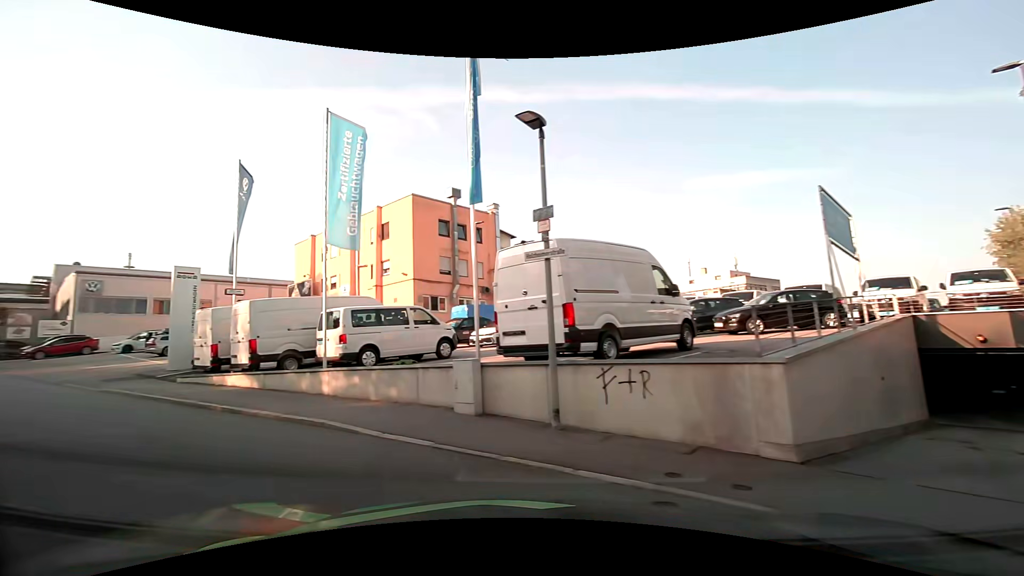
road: residential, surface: asphalt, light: Day
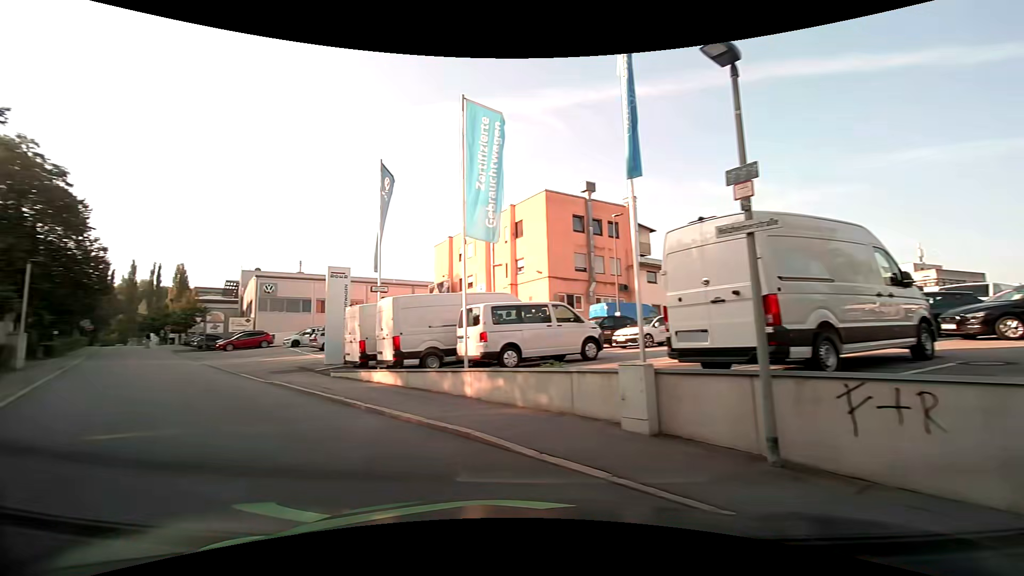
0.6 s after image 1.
(-0.2, +1.7) m; -15°
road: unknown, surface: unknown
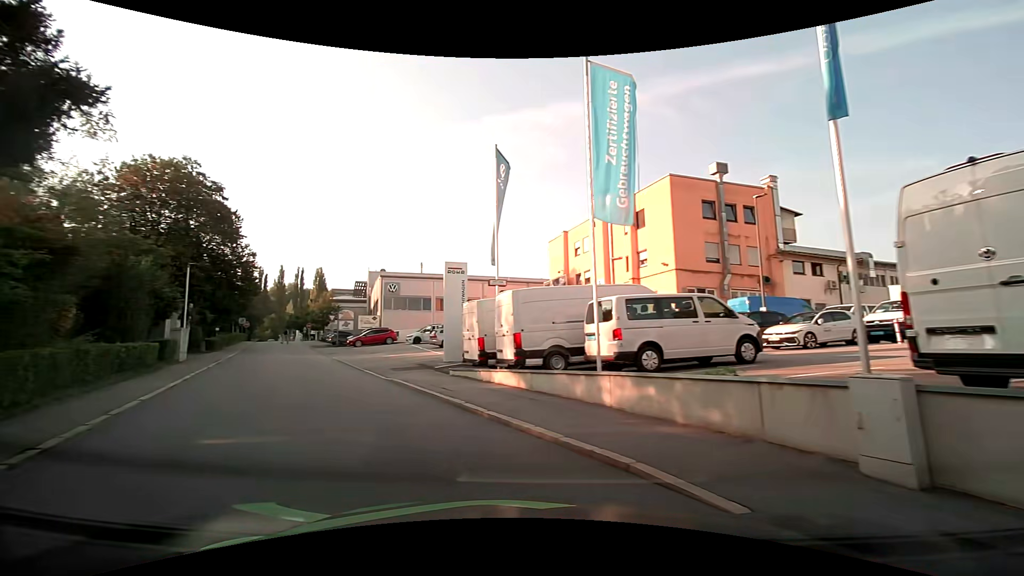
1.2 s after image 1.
(-0.2, +1.8) m; -10°
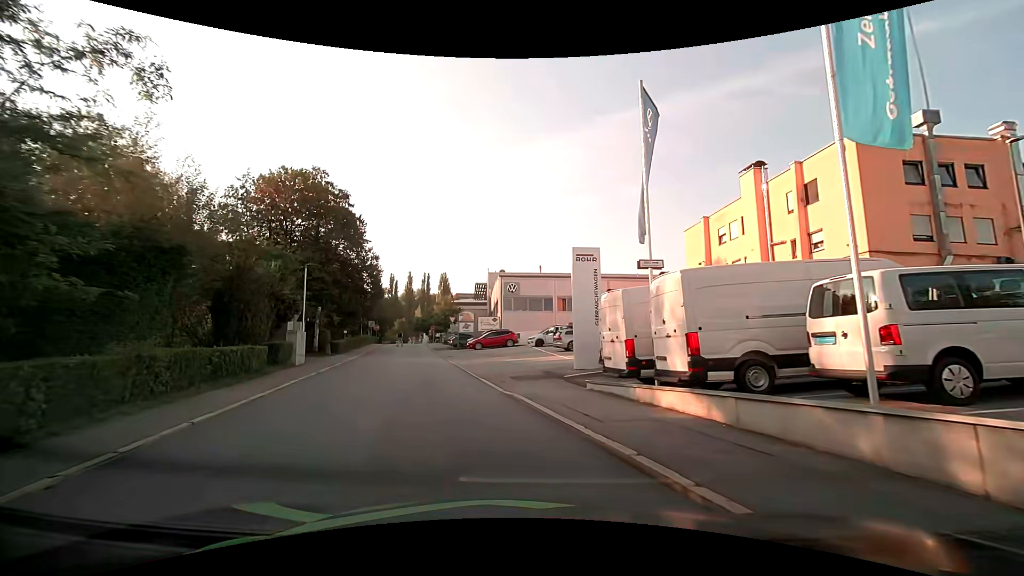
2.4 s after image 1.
(-0.6, +4.3) m; -13°
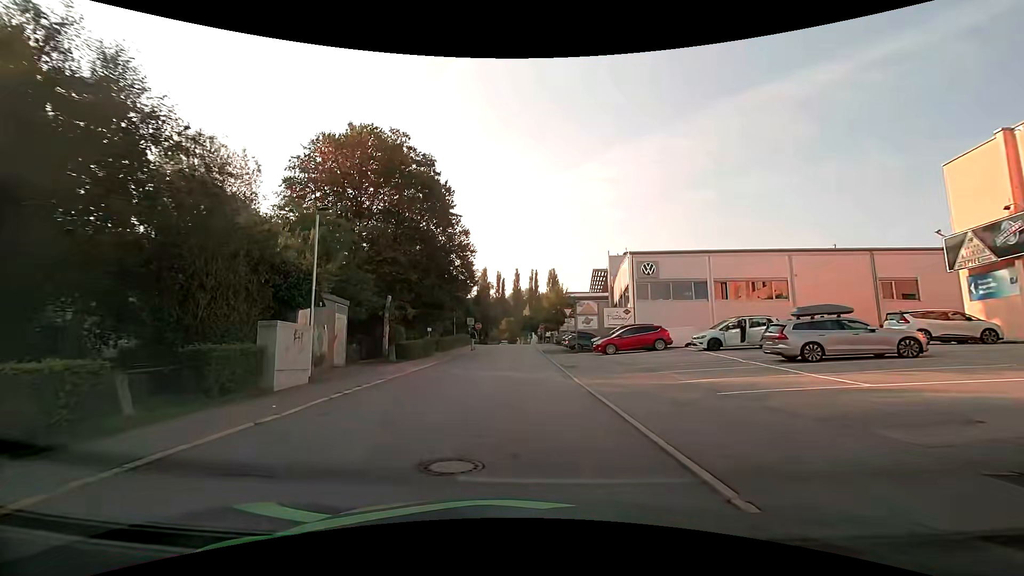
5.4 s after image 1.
(-2.4, +13.6) m; -13°
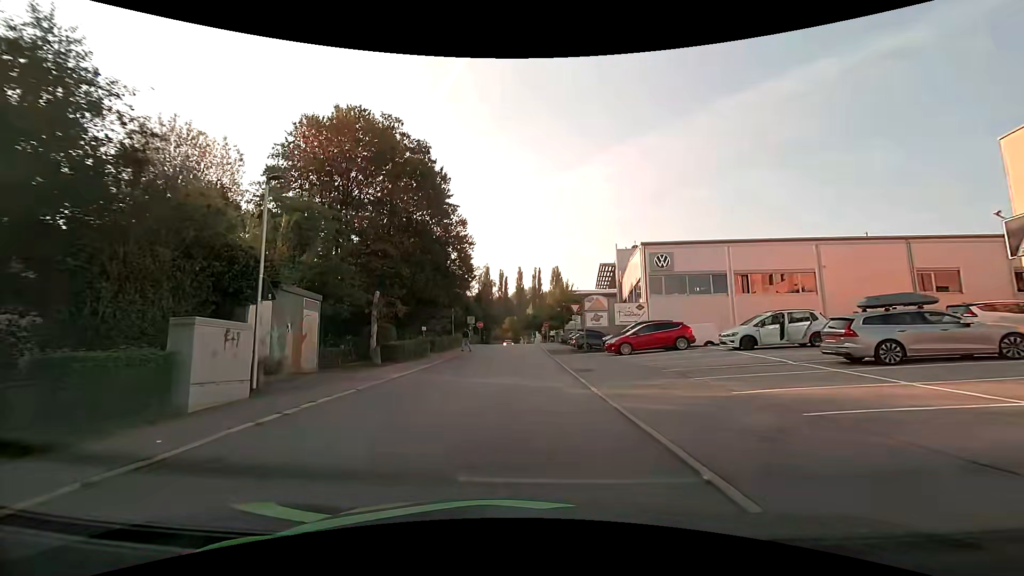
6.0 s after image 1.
(0.0, +3.3) m; -1°
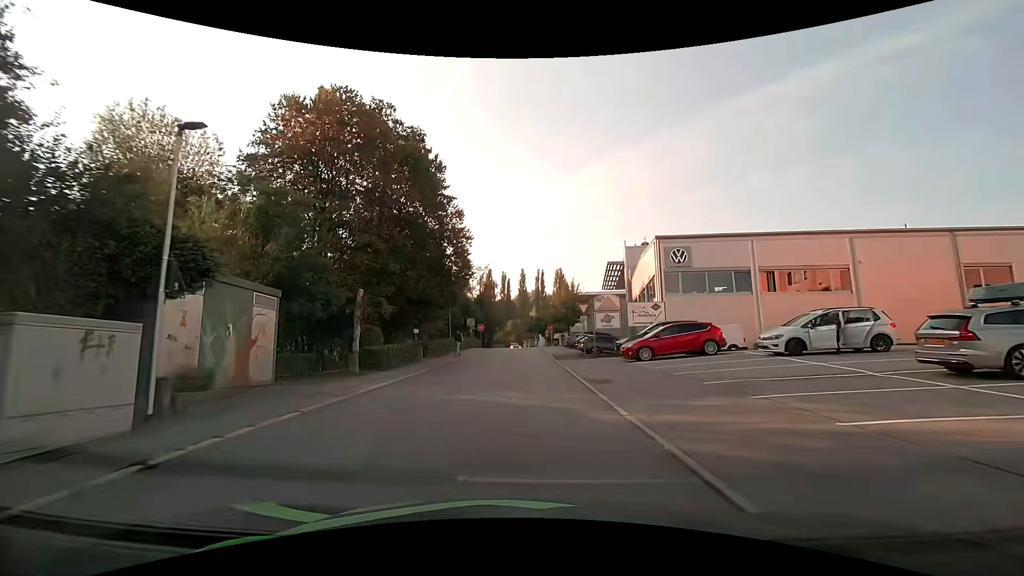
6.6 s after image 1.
(0.0, +3.4) m; 0°
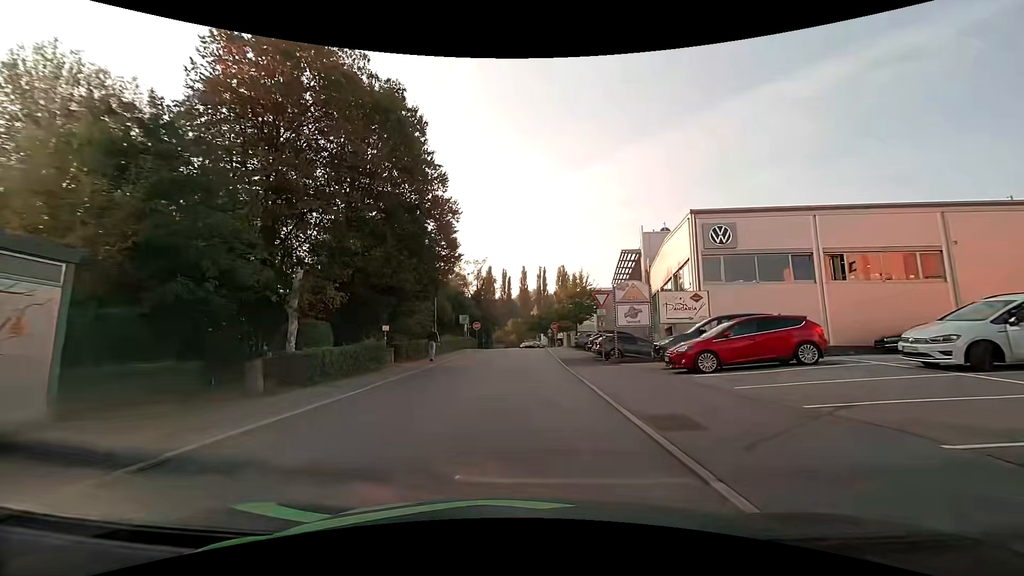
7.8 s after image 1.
(0.0, +7.0) m; 0°
(0, +10) (0, +20) (0, +30) (0, +40) (0, +50) (0, +60) (0, +70) (-9, +75) (-19, +76) (-29, +77) m
